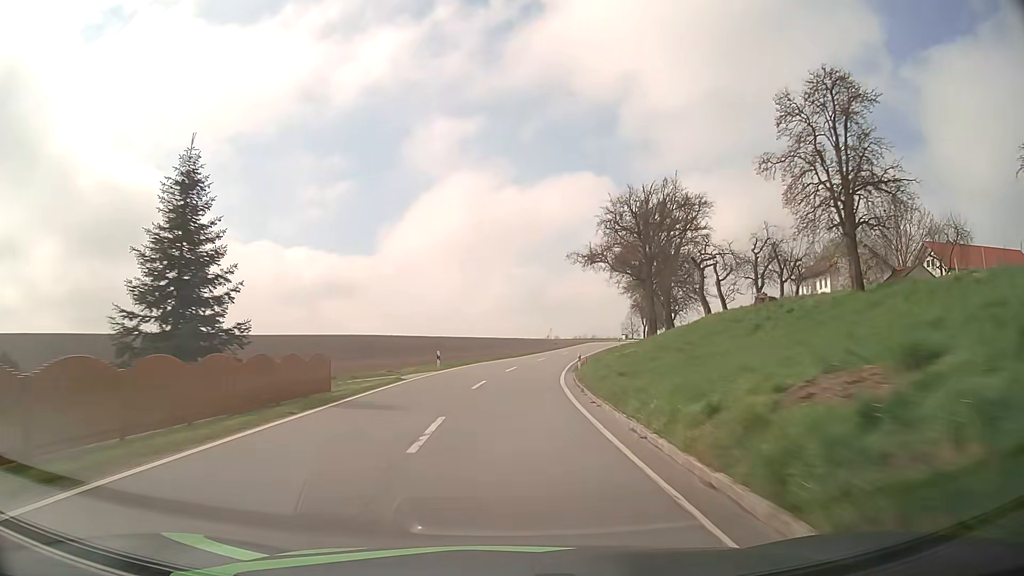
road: tertiary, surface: asphalt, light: Day
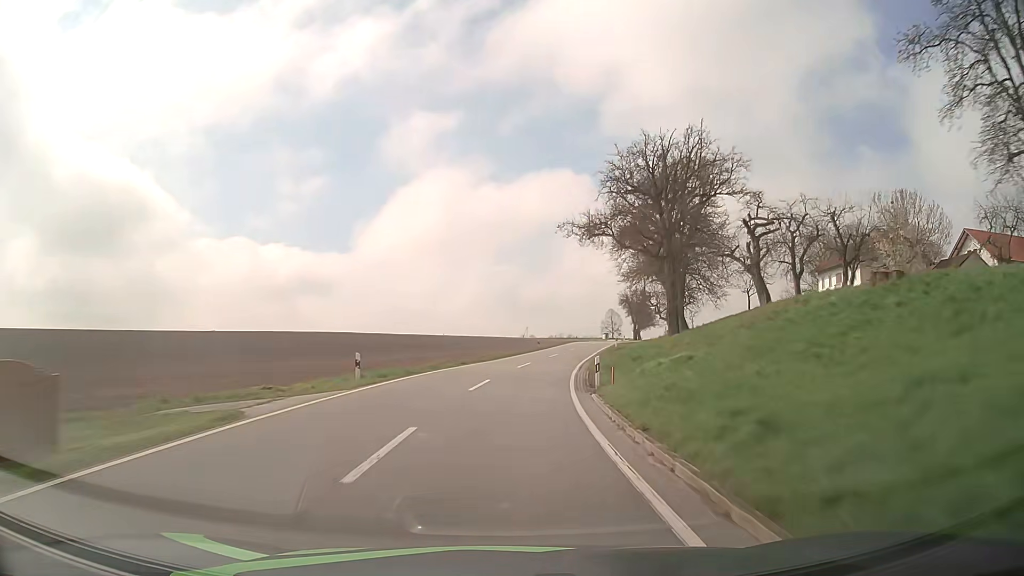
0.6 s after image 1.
(+0.3, +14.0) m; +2°
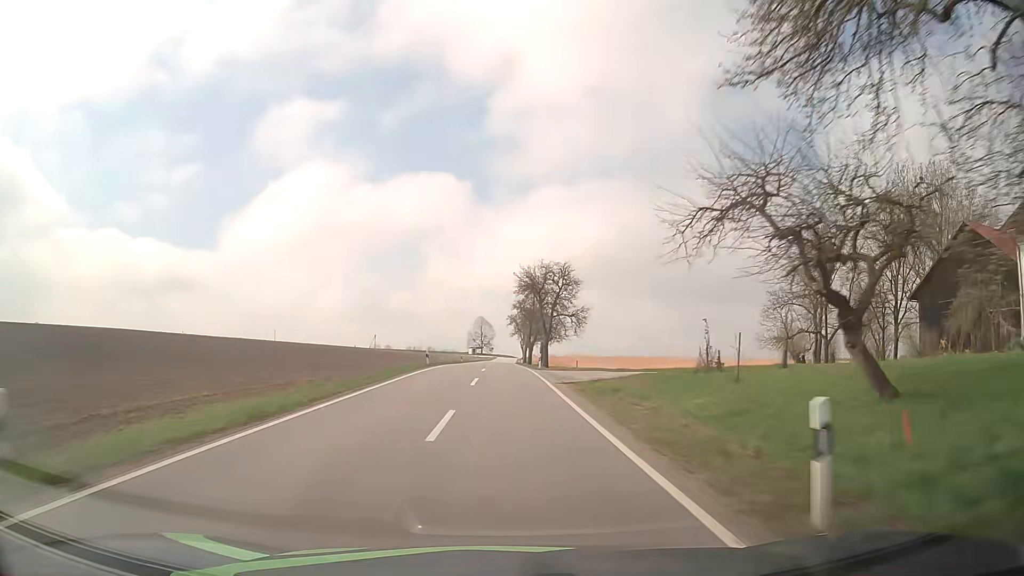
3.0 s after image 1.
(+6.3, +55.9) m; +12°
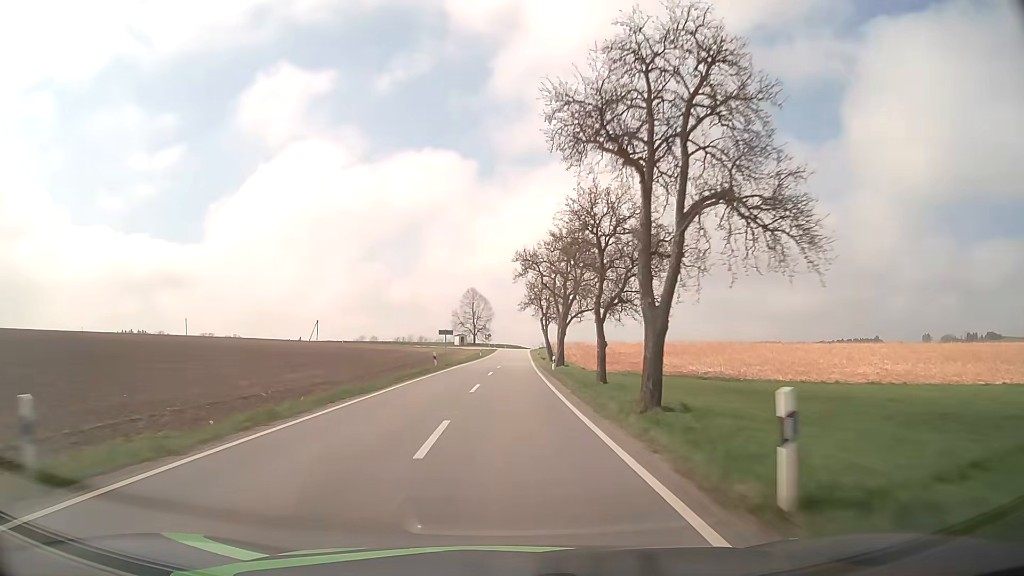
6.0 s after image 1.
(-0.4, +73.4) m; 0°
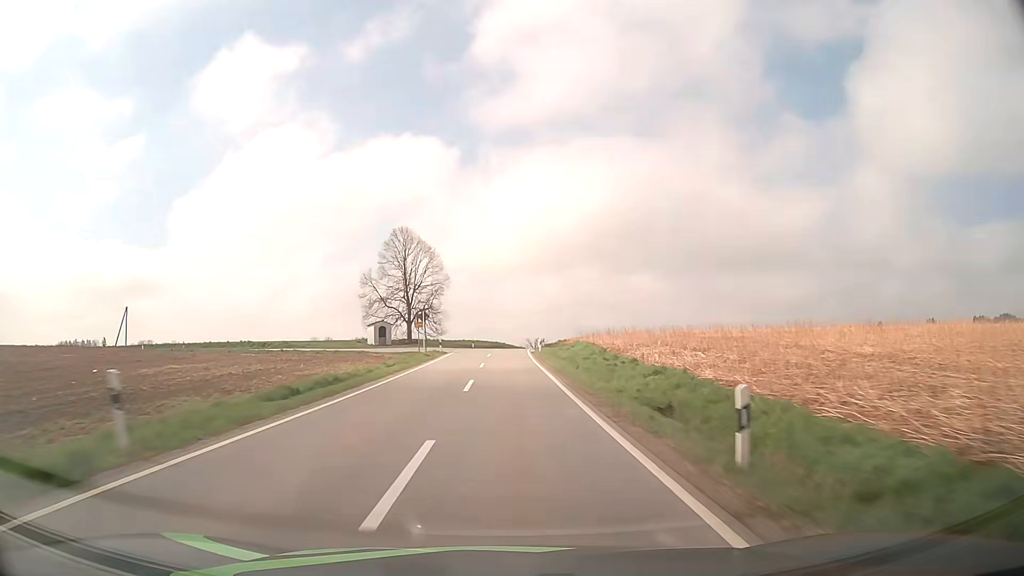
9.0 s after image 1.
(+1.2, +74.6) m; +2°
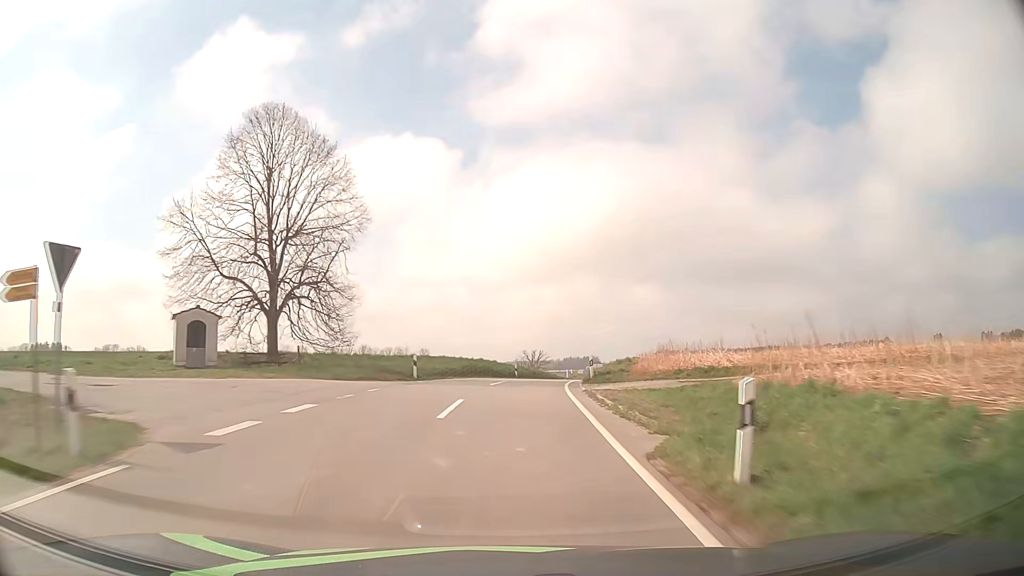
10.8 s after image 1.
(0.0, +40.7) m; 0°
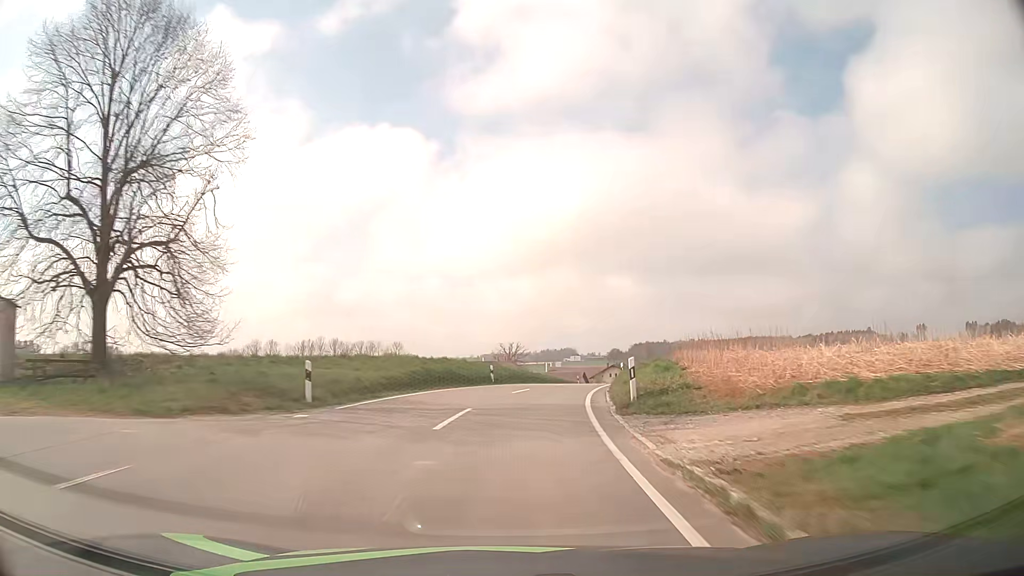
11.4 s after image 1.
(+0.2, +12.5) m; +2°
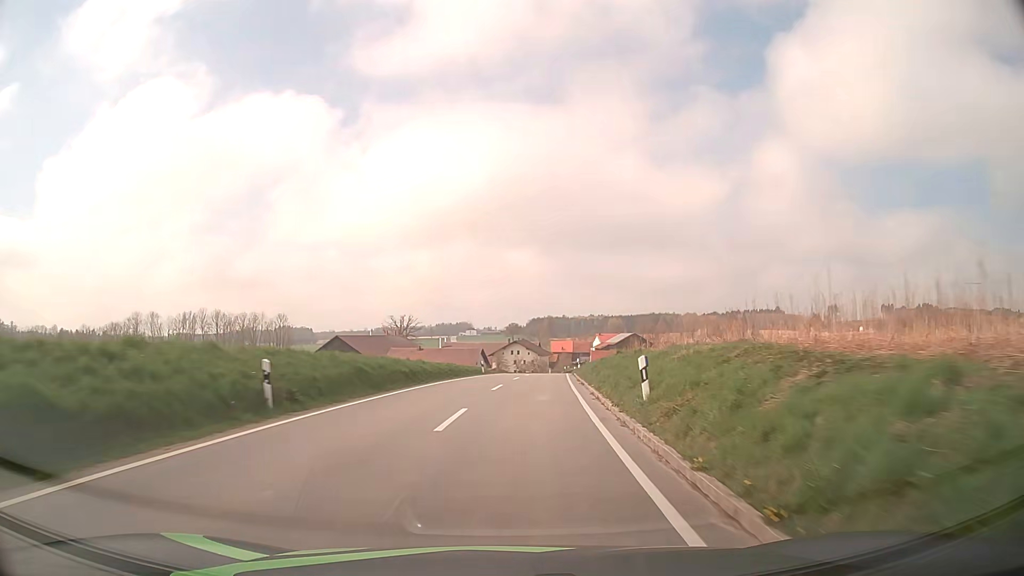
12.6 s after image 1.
(+1.7, +23.9) m; +9°
(0, +10) (+1, +20) (+2, +30) (+2, +40) (+3, +50) (+4, +60) (+5, +70) (+6, +80) (+7, +90) (+8, +100) m
